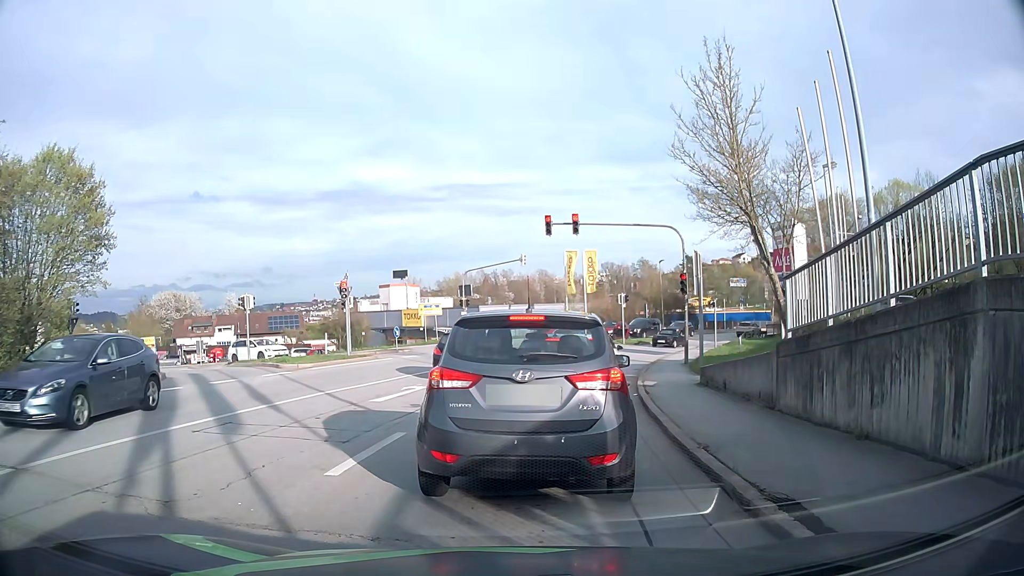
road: tertiary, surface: asphalt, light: Day
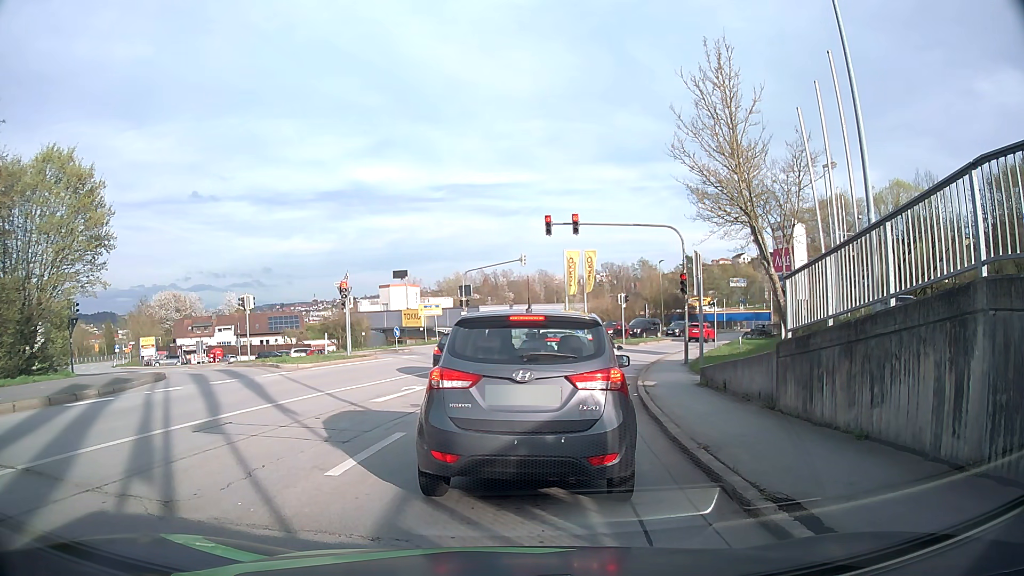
(0.0, +0.1) m; 0°
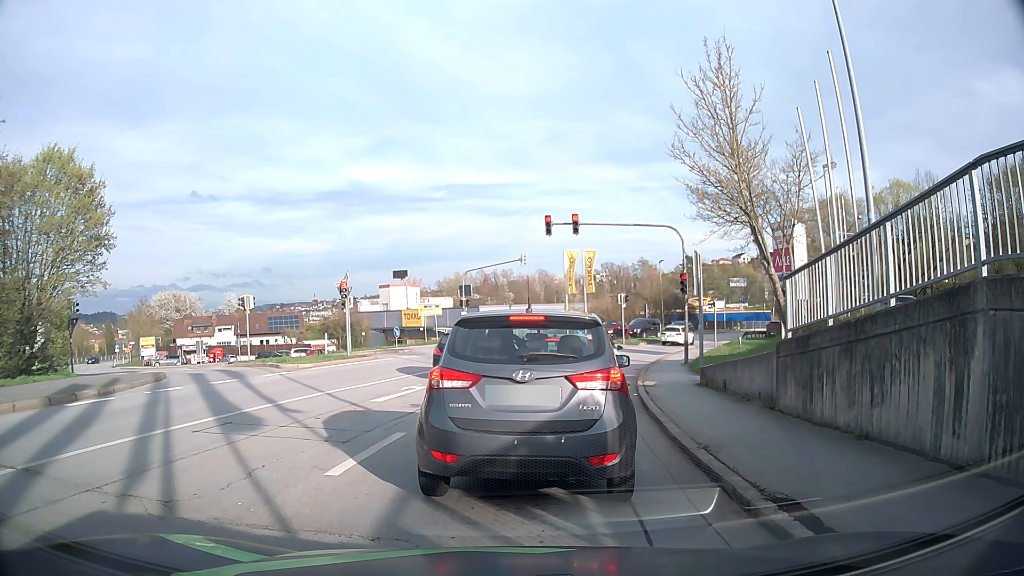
(0.0, 0.0) m; 0°
(+1, +10) (+2, +20) (+5, +29) (+9, +39) (+14, +47) (+19, +56) (+25, +64) (+32, +71) (+39, +78) (+47, +84) m
